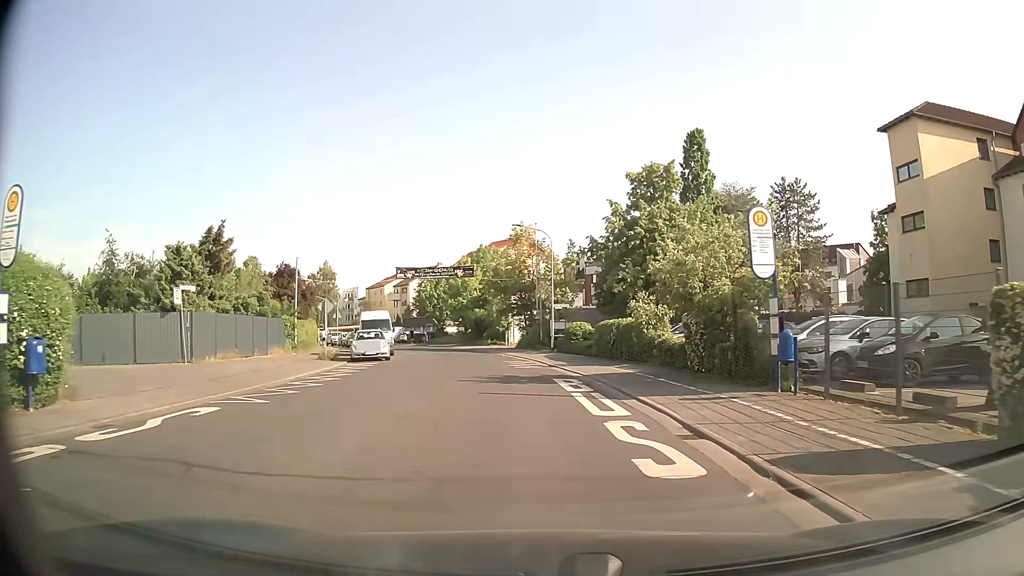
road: tertiary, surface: asphalt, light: Day
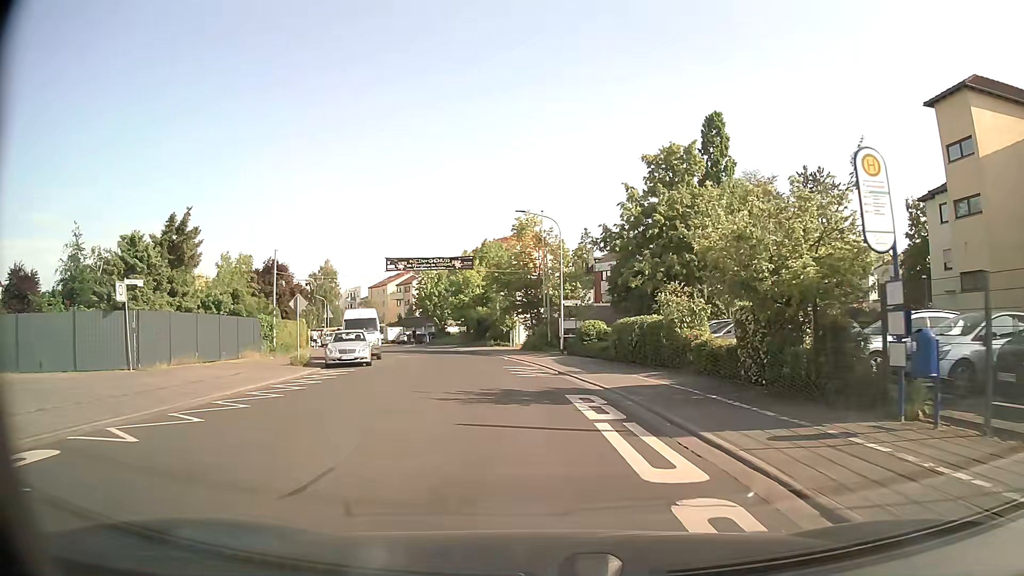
(0.0, +4.7) m; -1°
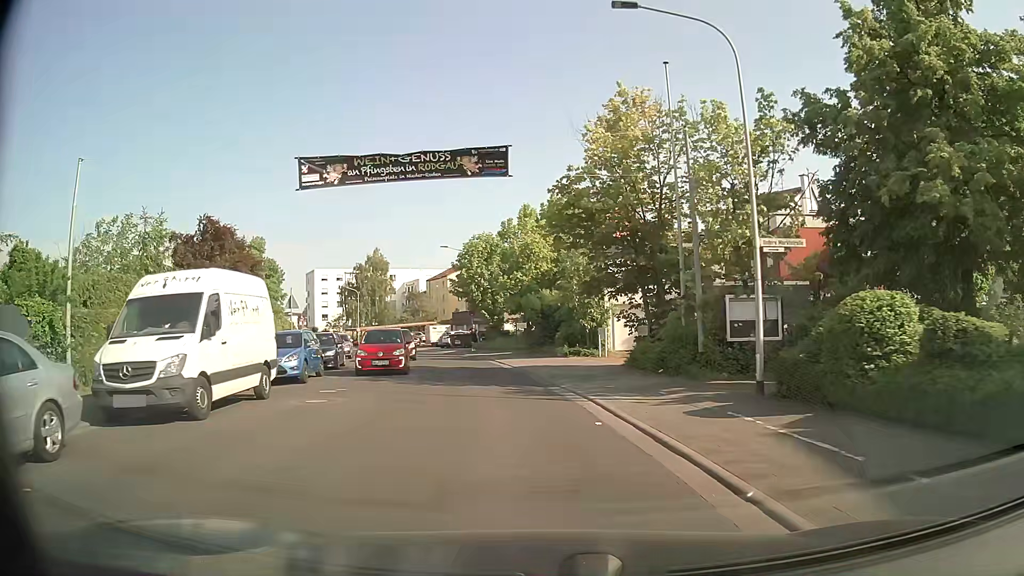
(-1.2, +23.5) m; -7°
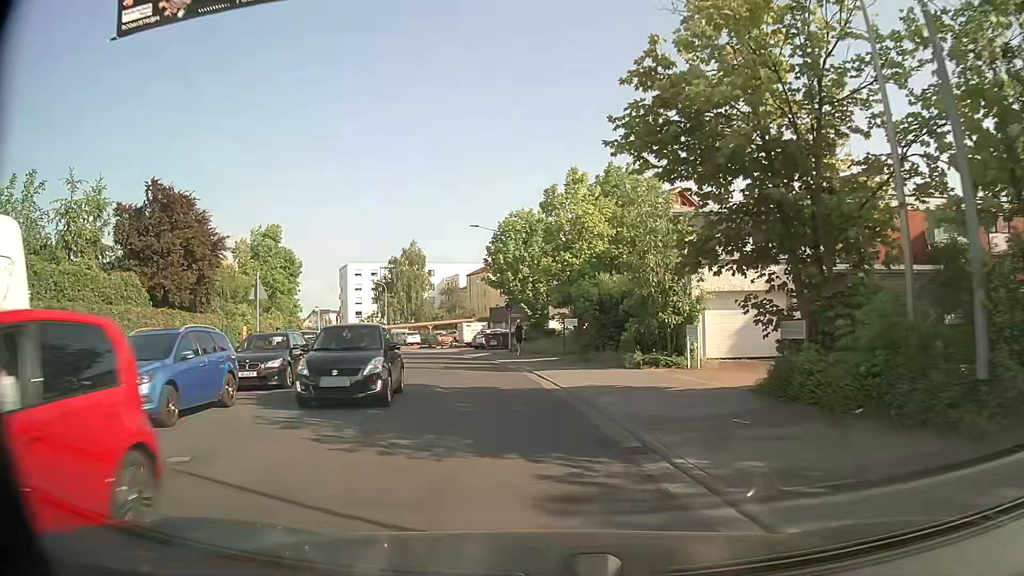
(-0.3, +9.5) m; -4°
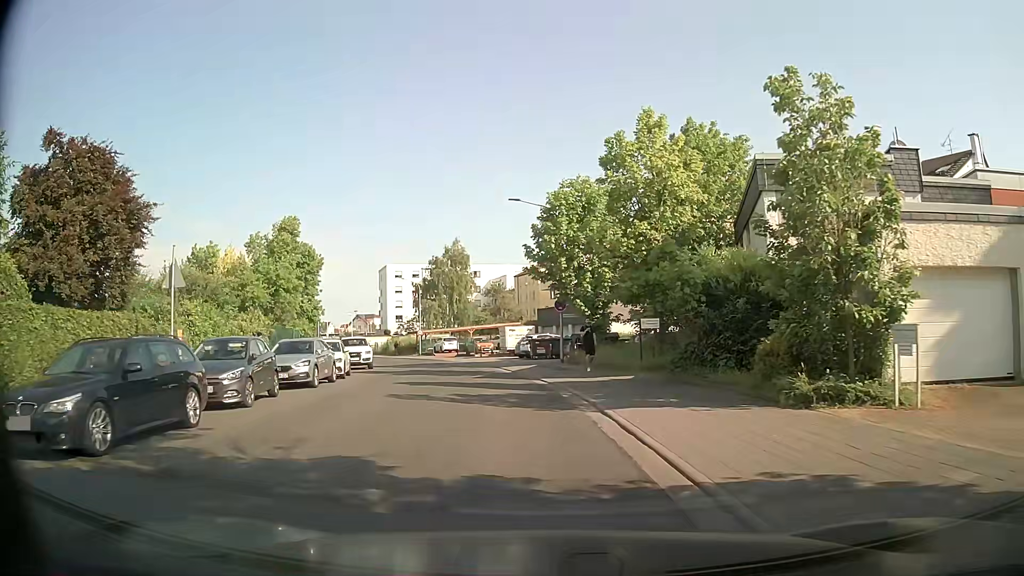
(-0.3, +9.7) m; -3°
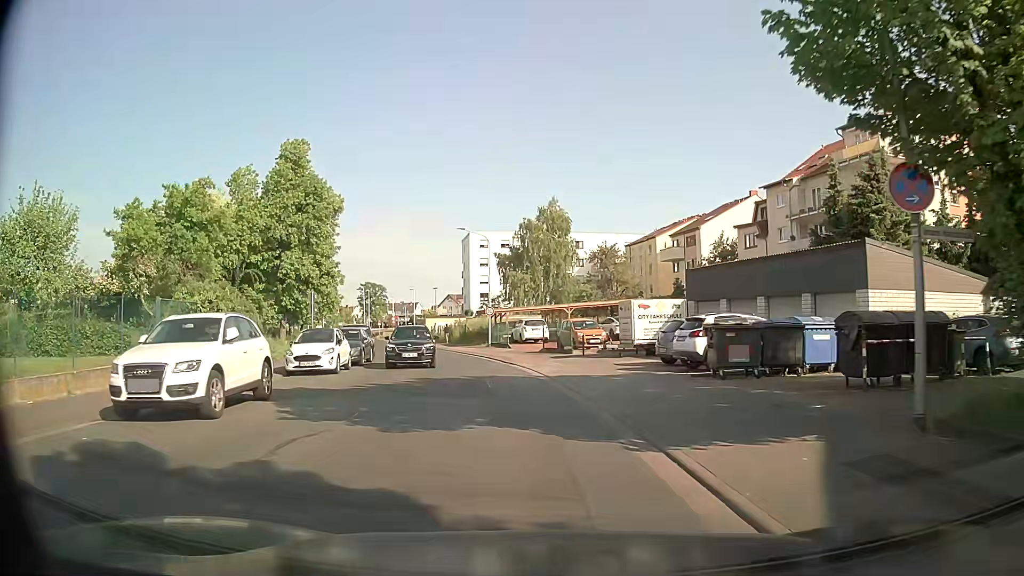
(-2.3, +24.7) m; -10°
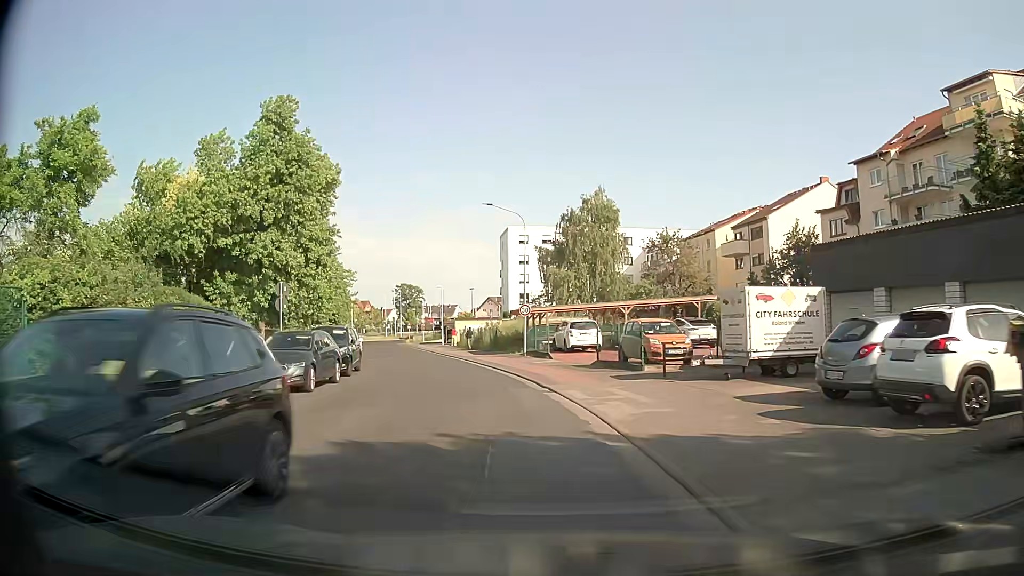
(-0.2, +10.3) m; -3°
(0, +10) (-2, +20) (-4, +30) (-7, +39) (-9, +49) (-12, +59) (-15, +68) (-17, +78) (-20, +87) (-22, +97) m
